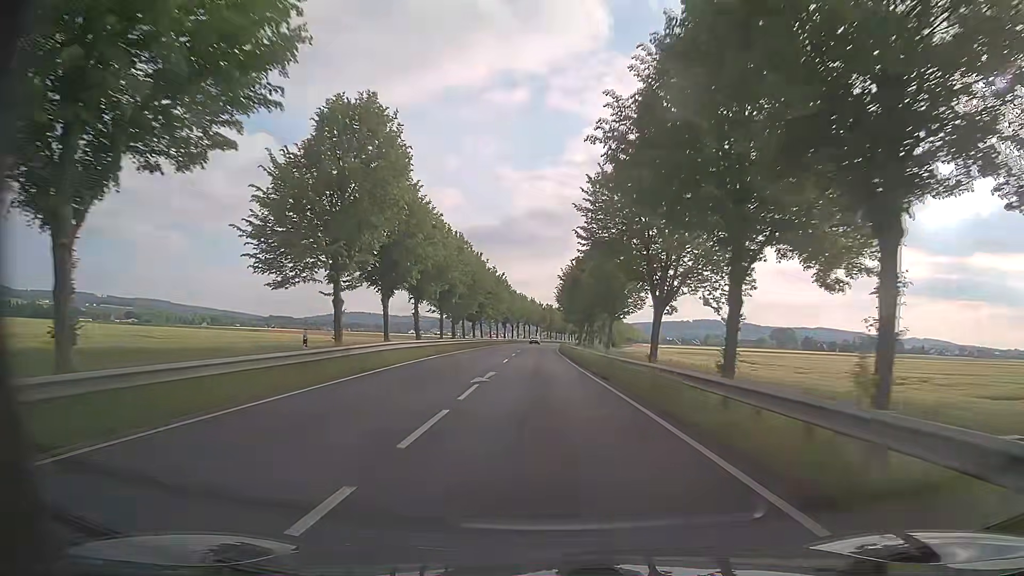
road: primary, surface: asphalt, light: Day
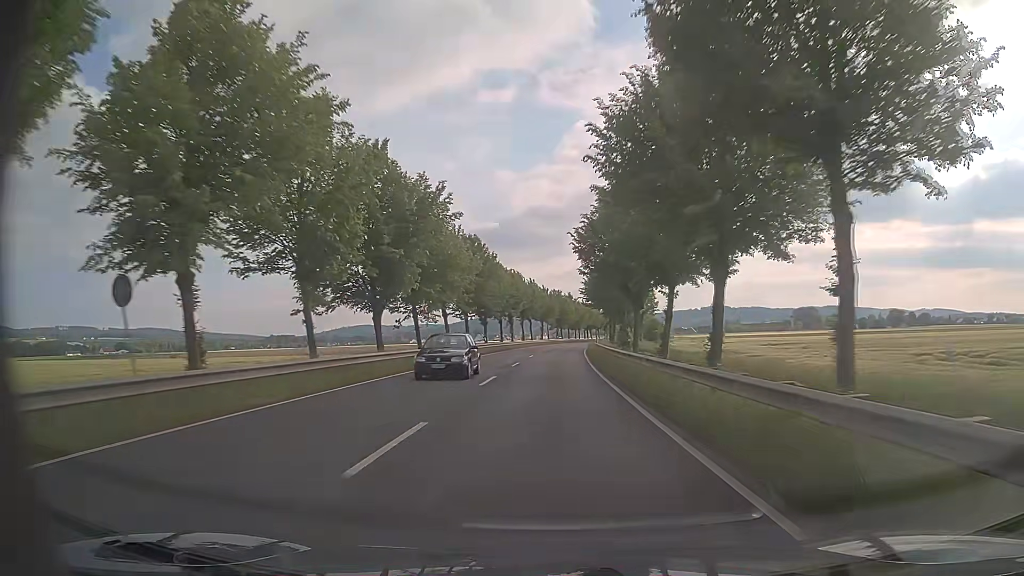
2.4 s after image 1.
(-0.7, +50.3) m; -1°
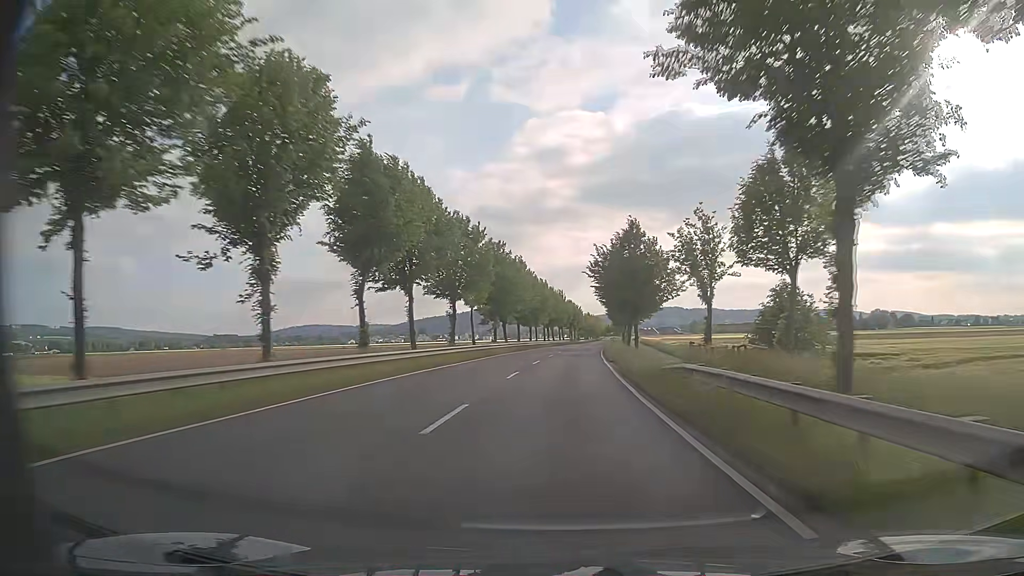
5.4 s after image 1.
(+1.8, +68.7) m; +4°
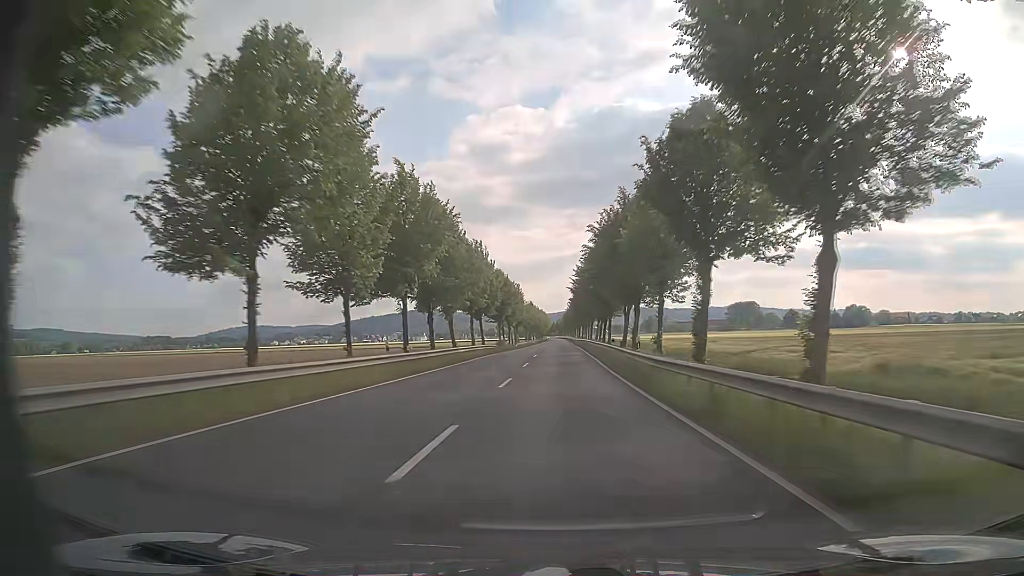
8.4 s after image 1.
(+4.4, +74.5) m; +6°
(0, +10) (0, +20) (0, +30) (0, +40) (+1, +50) (+1, +60) (+1, +70) (+1, +80) (+1, +90) (+2, +100) m
